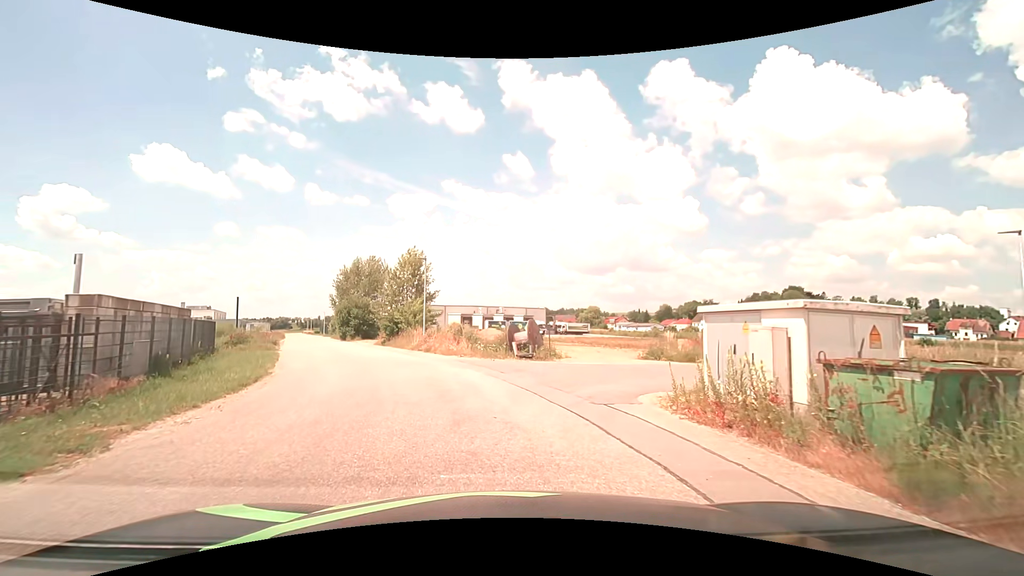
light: Day
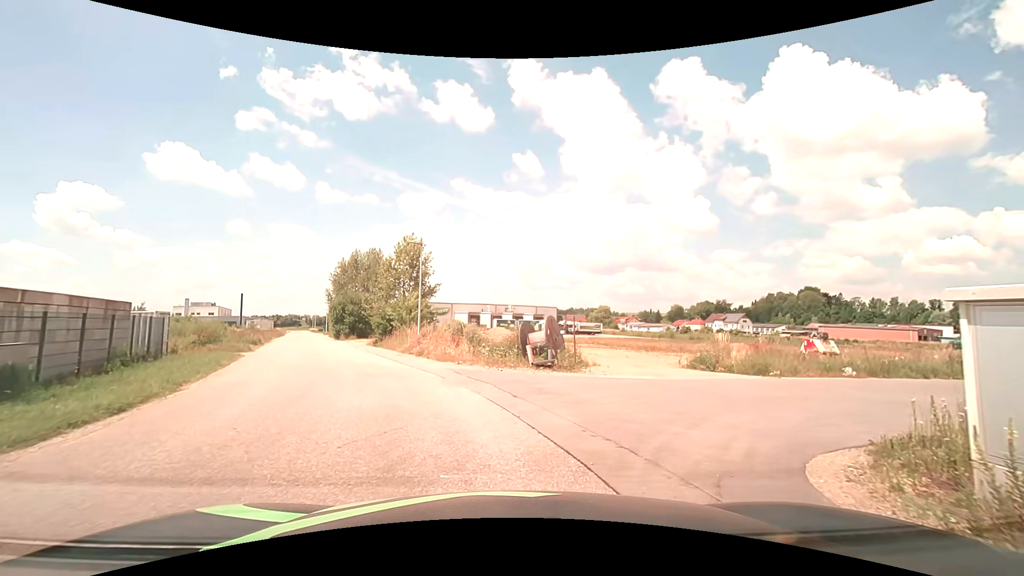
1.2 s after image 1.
(-0.1, +5.5) m; -1°
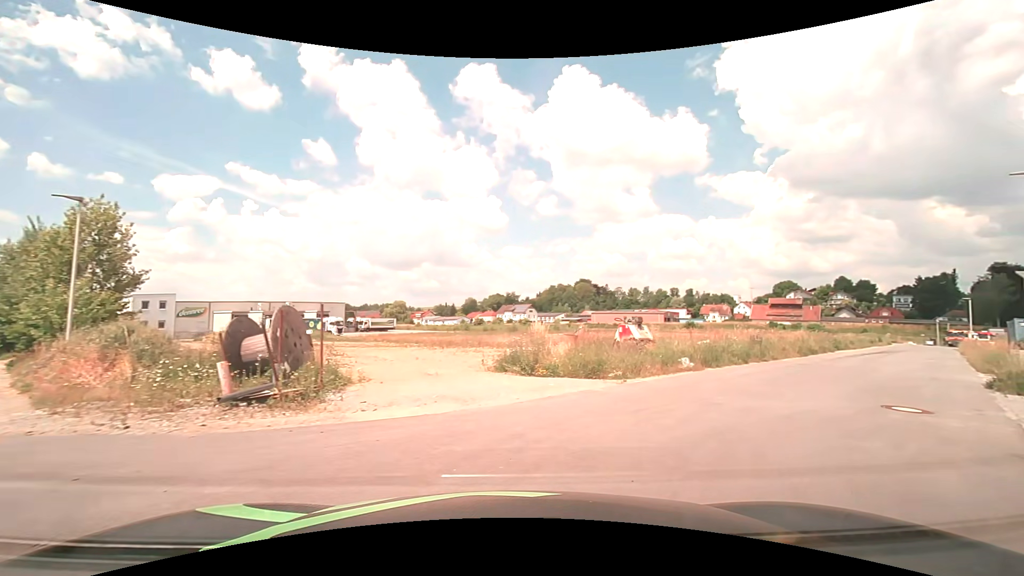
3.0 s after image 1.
(+1.2, +7.0) m; +22°
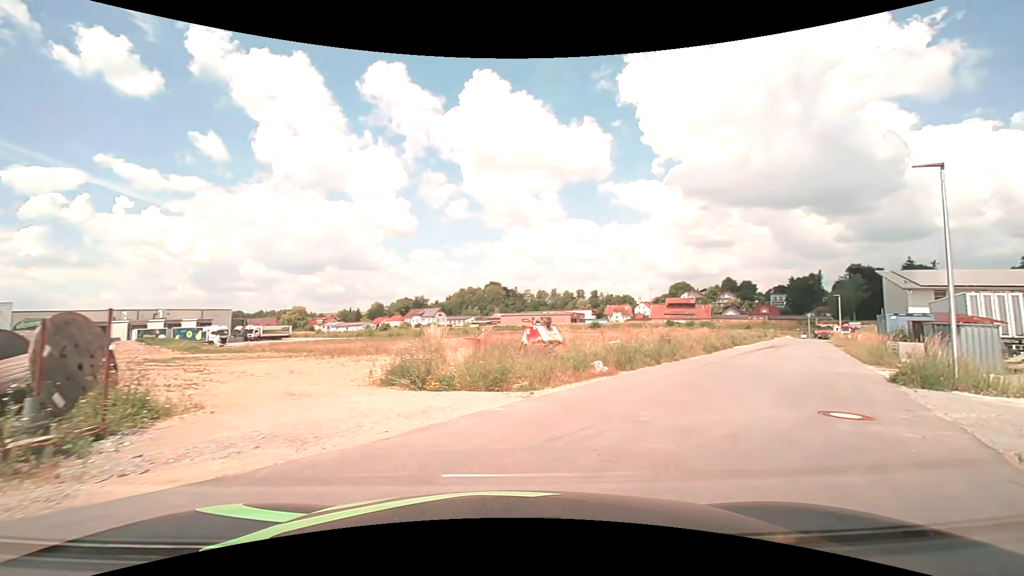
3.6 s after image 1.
(+0.3, +2.3) m; +11°
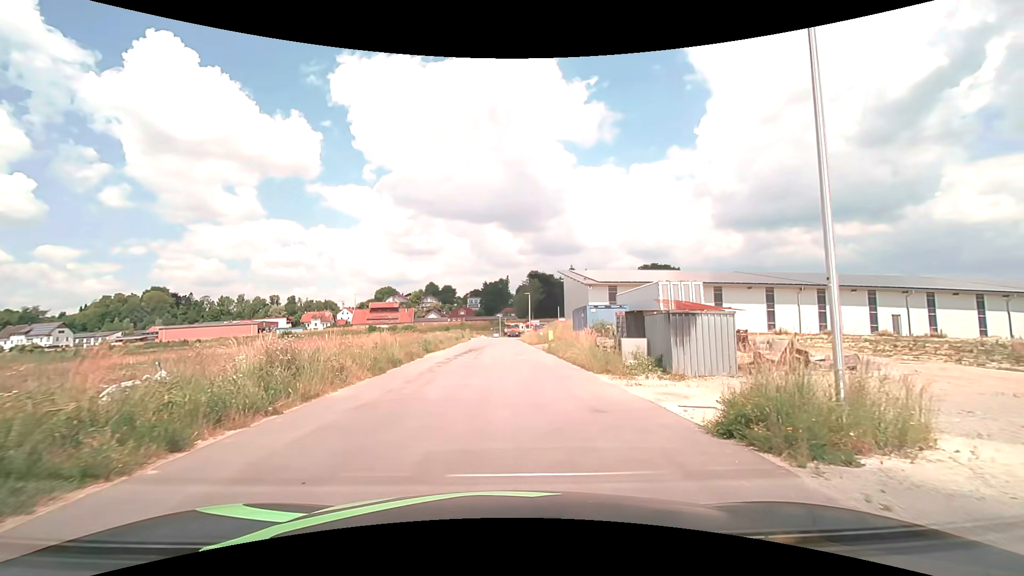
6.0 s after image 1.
(+4.5, +10.9) m; +33°
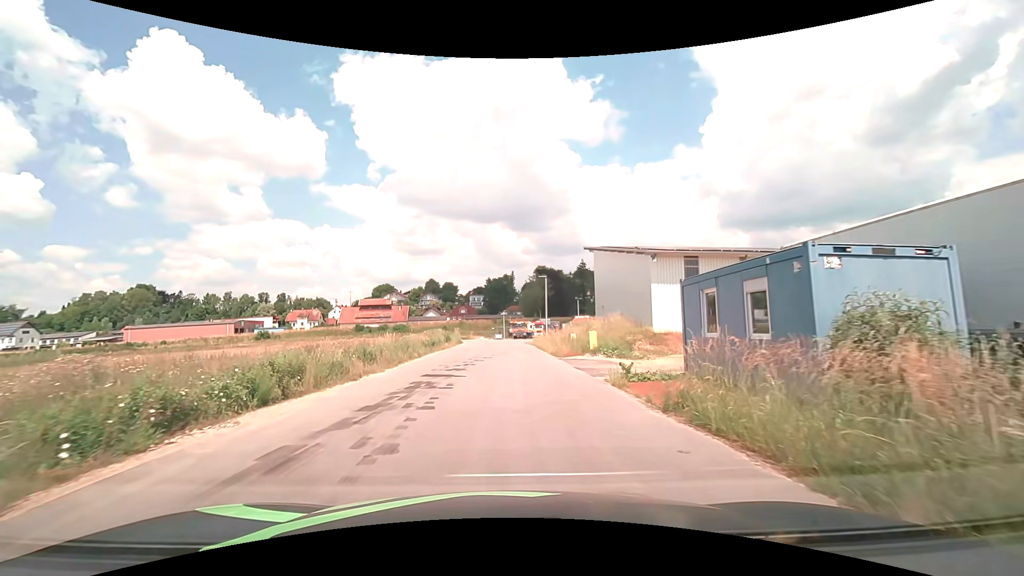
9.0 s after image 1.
(0.0, +21.5) m; 0°
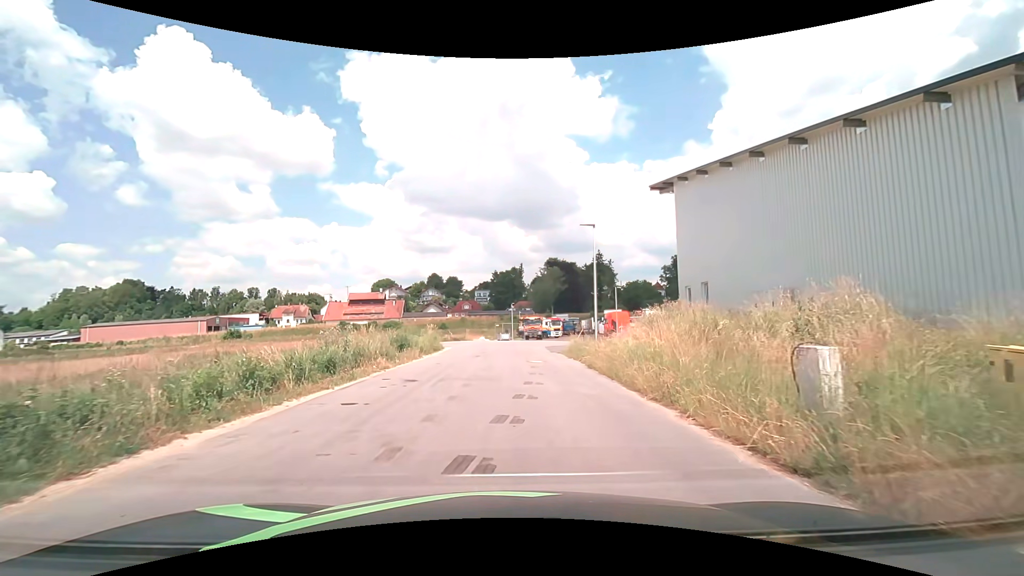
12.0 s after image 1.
(-0.1, +22.0) m; -1°
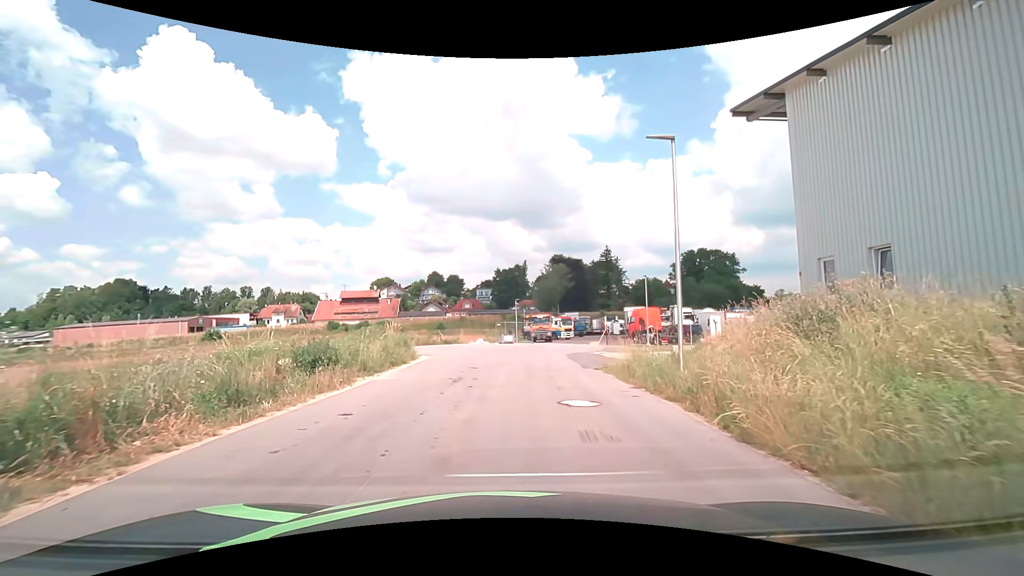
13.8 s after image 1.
(0.0, +10.9) m; 0°
